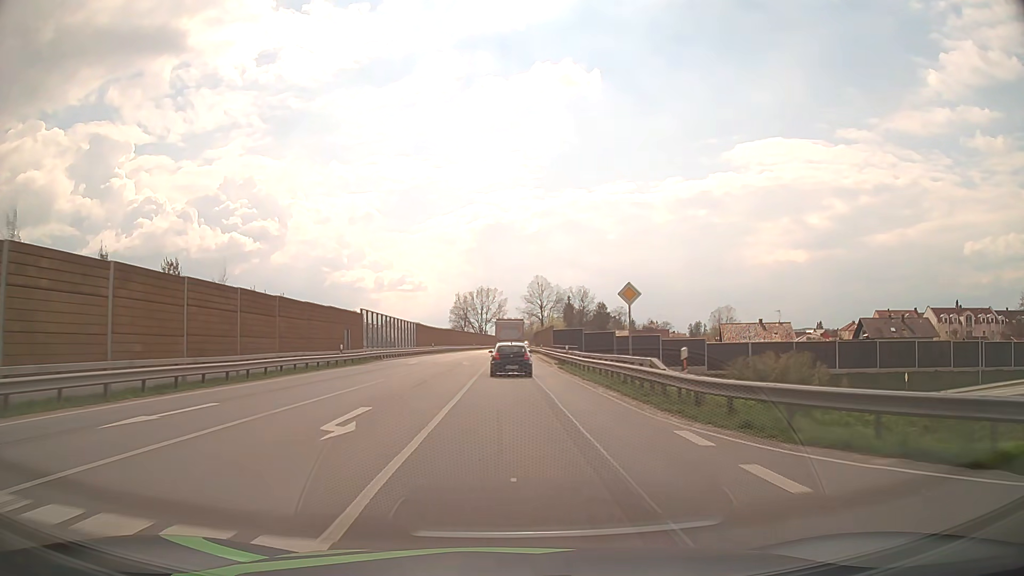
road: primary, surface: asphalt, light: Day
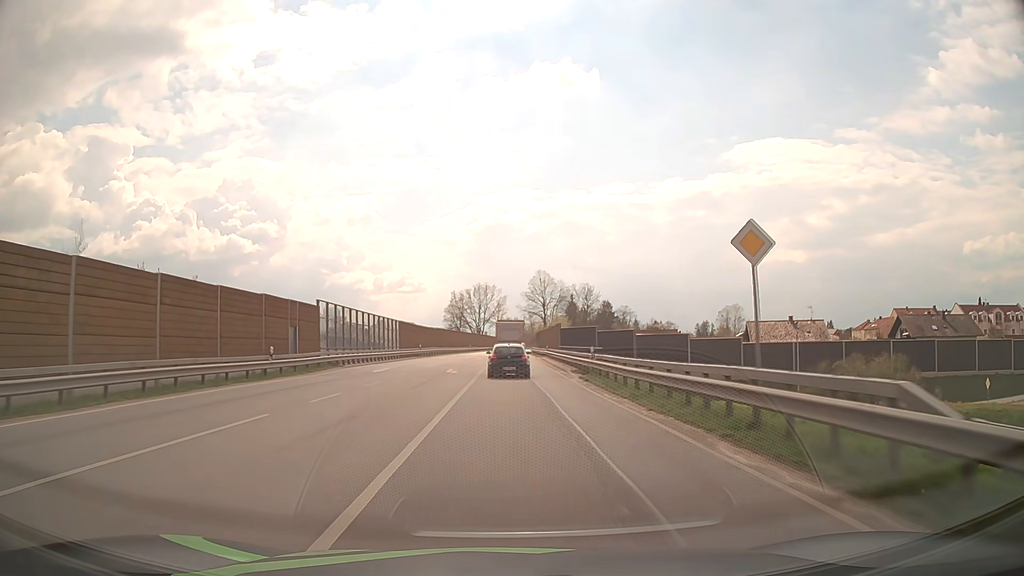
(0.0, +12.0) m; 0°
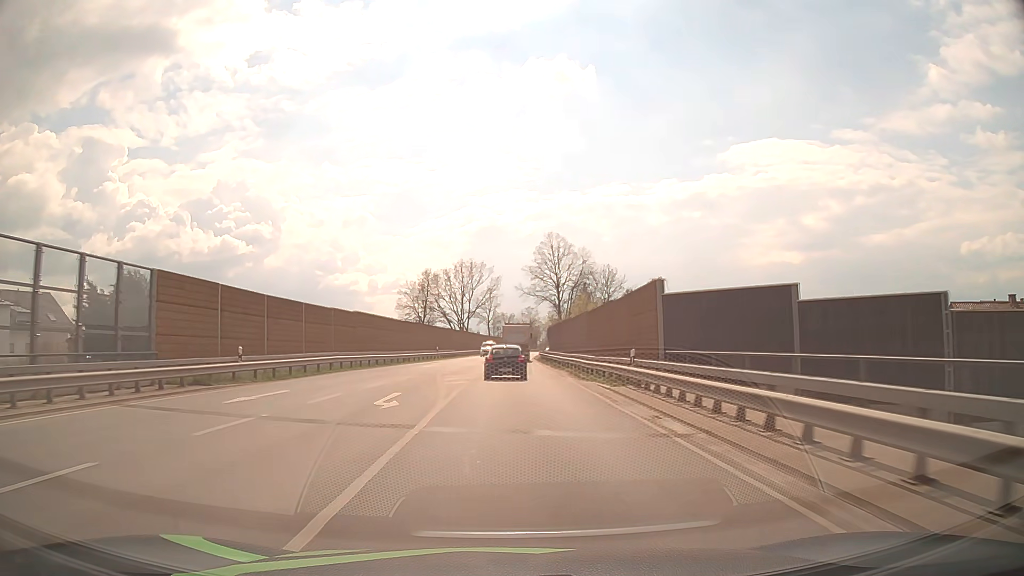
(+0.2, +48.1) m; +1°
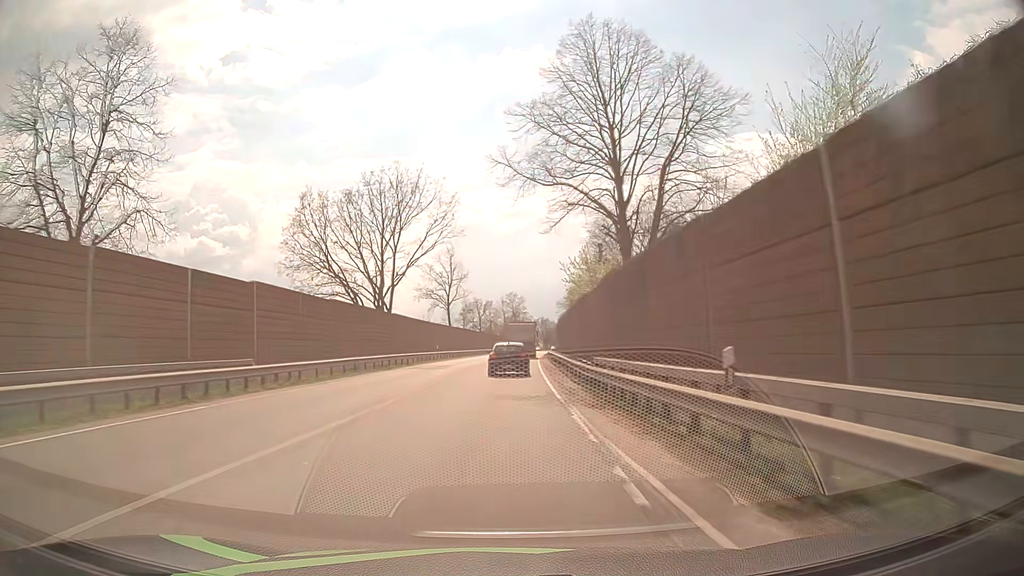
(+0.8, +60.9) m; +1°
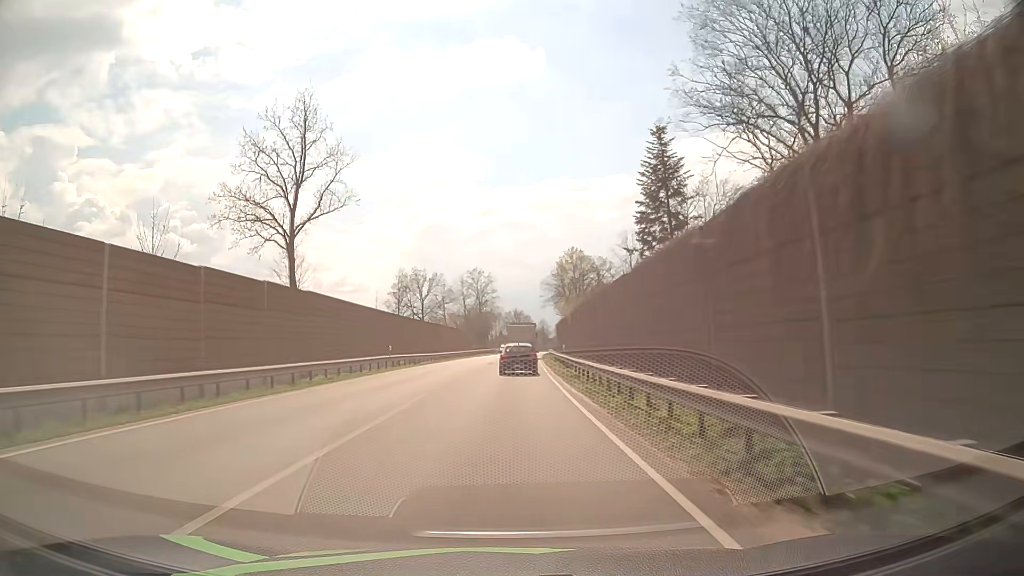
(+1.5, +60.1) m; +3°
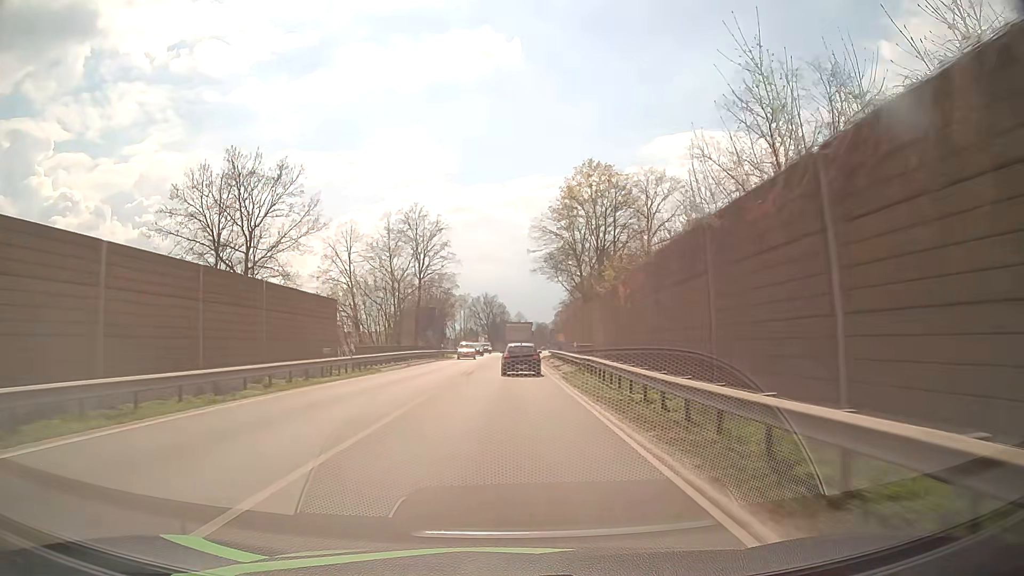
(+1.5, +60.3) m; +3°
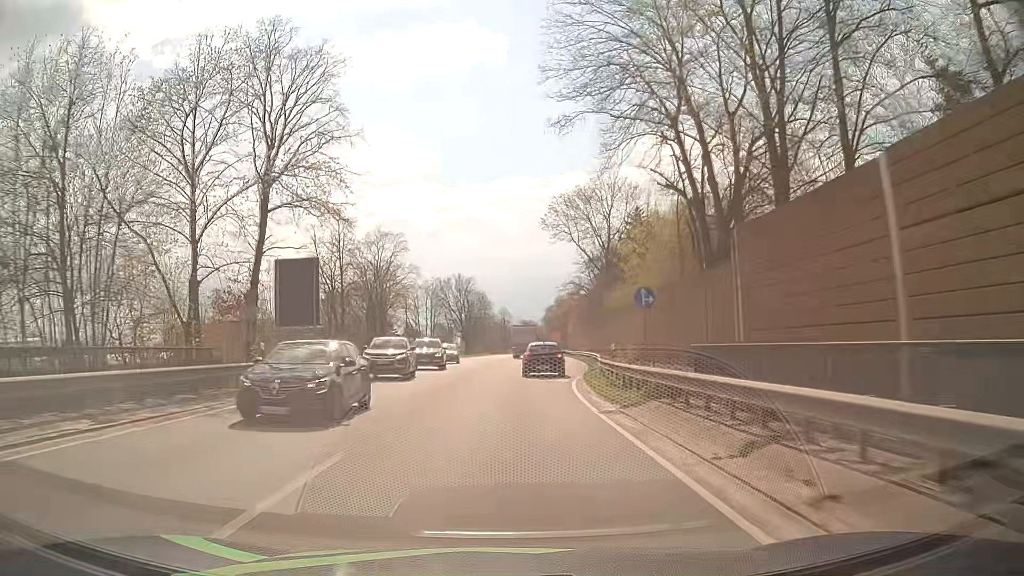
(+0.3, +46.8) m; +1°
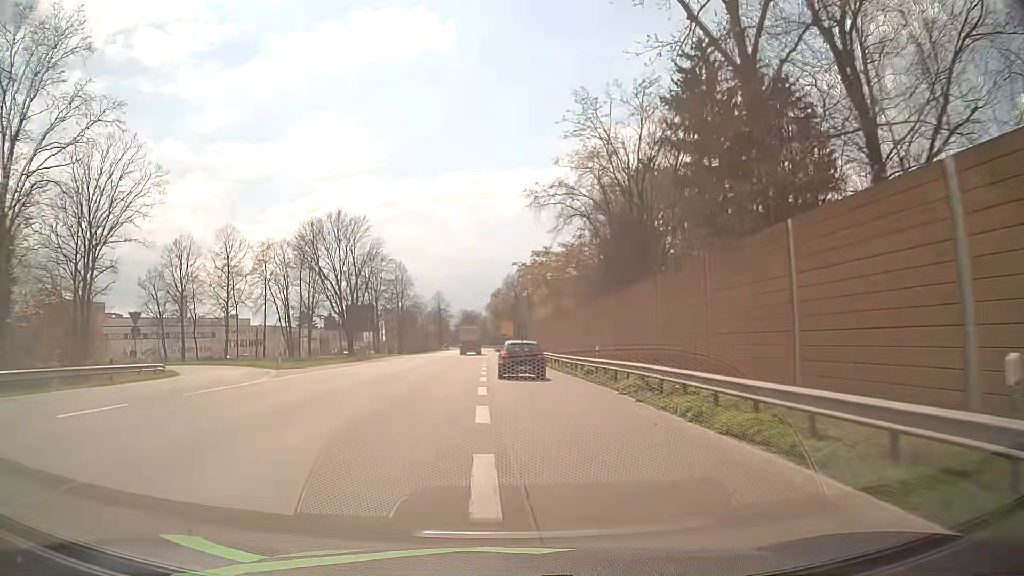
(+2.8, +54.5) m; +5°
(0, +10) (0, +20) (0, +30) (0, +40) (0, +50) (0, +60) (-1, +70) (-1, +80) (-1, +90) (-1, +100) m
